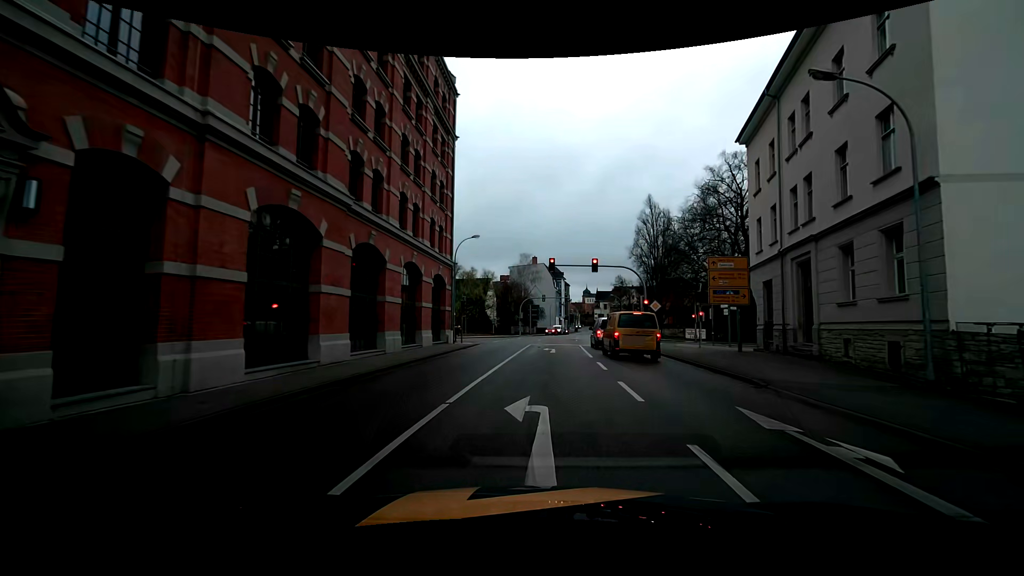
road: primary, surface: asphalt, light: Day
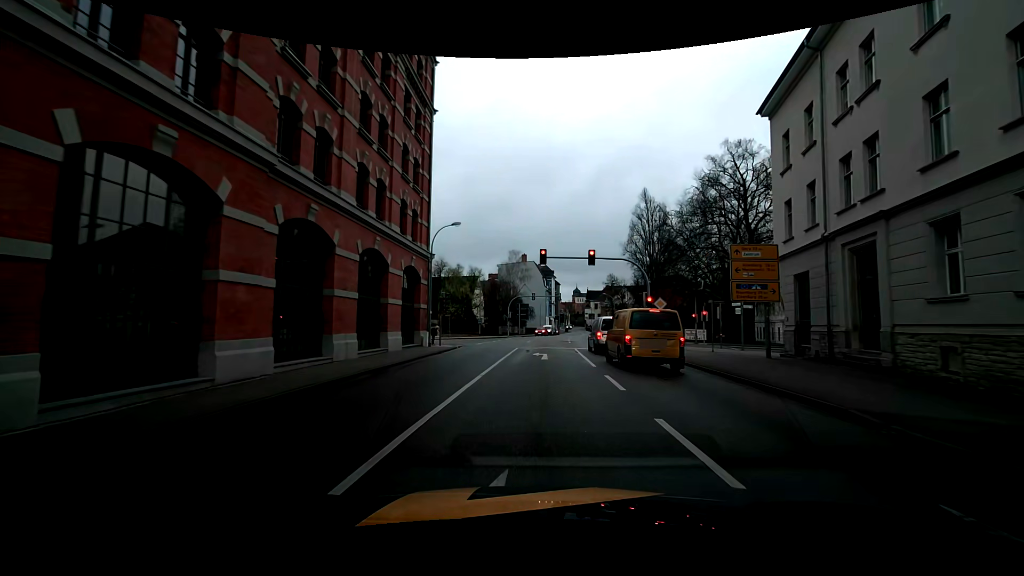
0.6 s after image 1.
(+0.1, +4.6) m; +2°
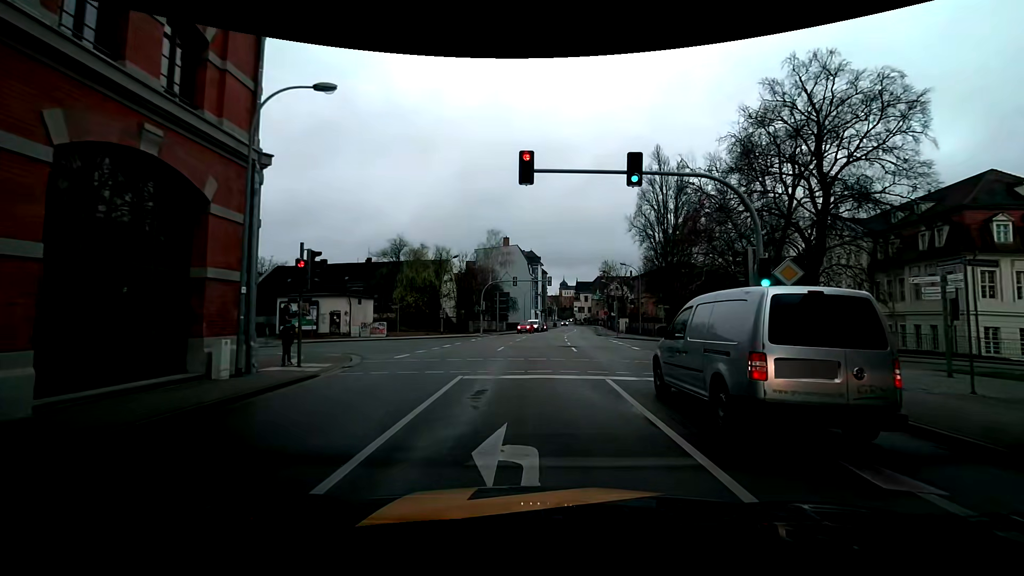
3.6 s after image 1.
(+0.4, +17.5) m; +4°
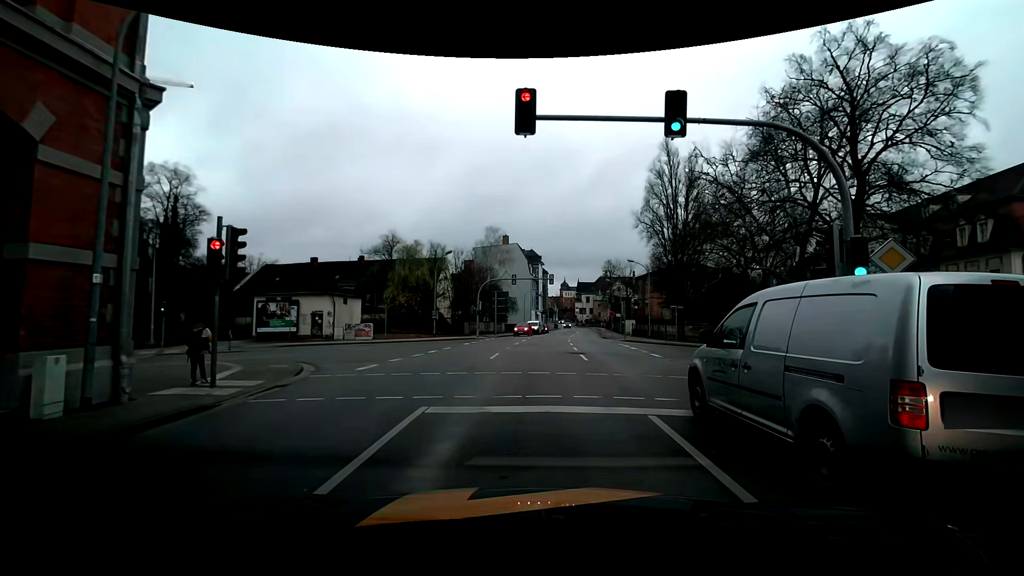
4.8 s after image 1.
(0.0, +3.8) m; -1°
